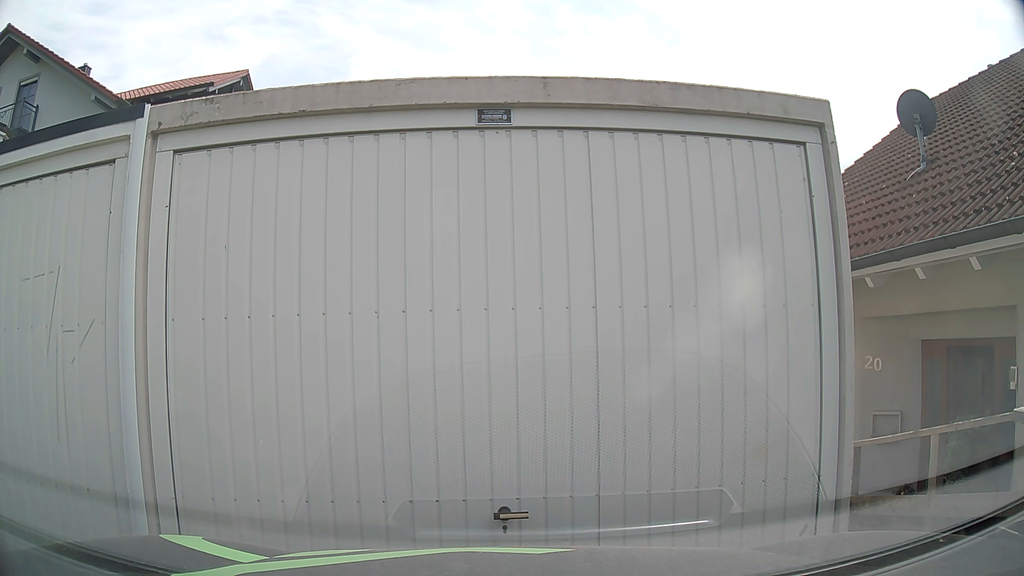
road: residential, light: Day
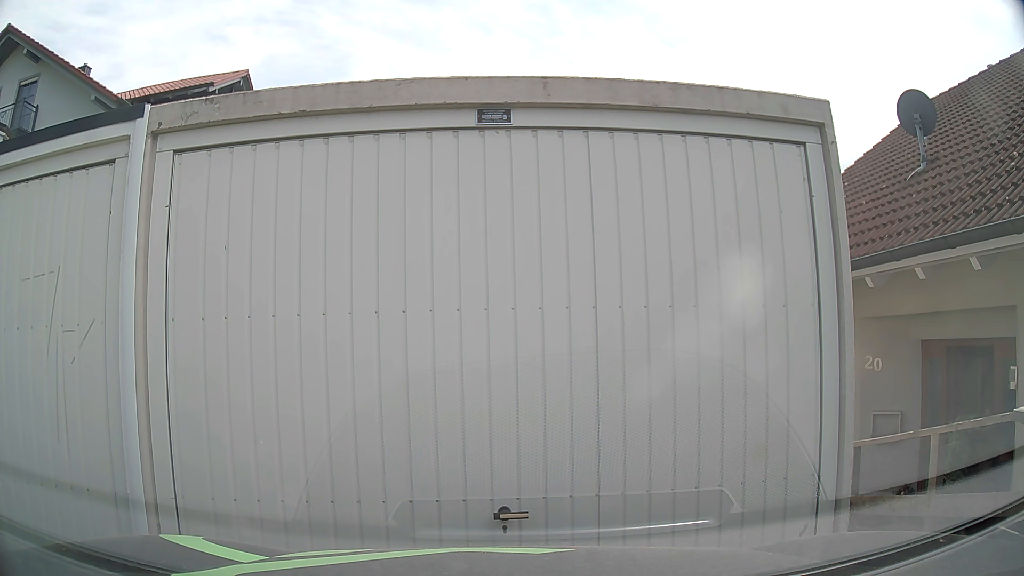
(0.0, 0.0) m; 0°
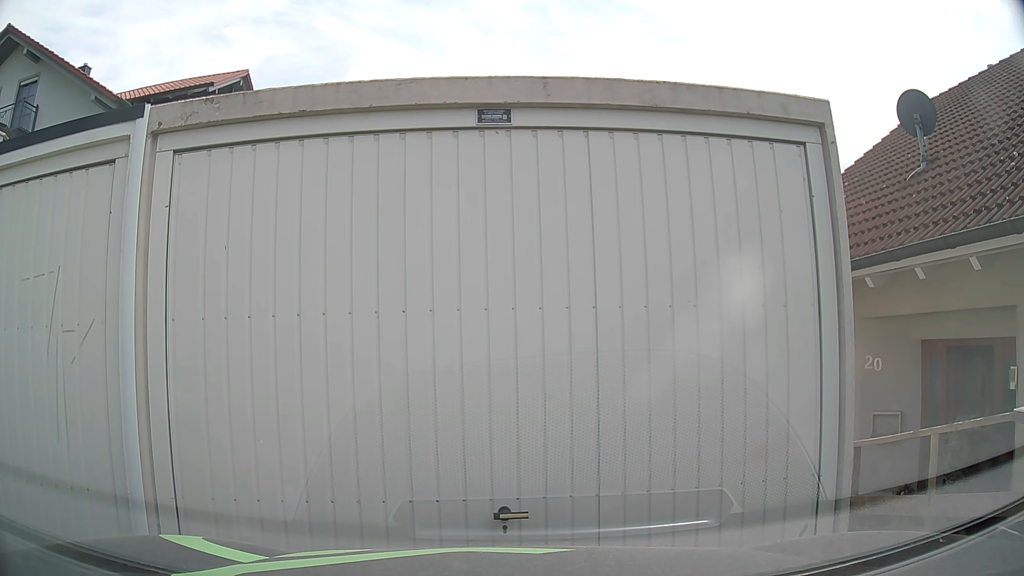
(0.0, 0.0) m; 0°
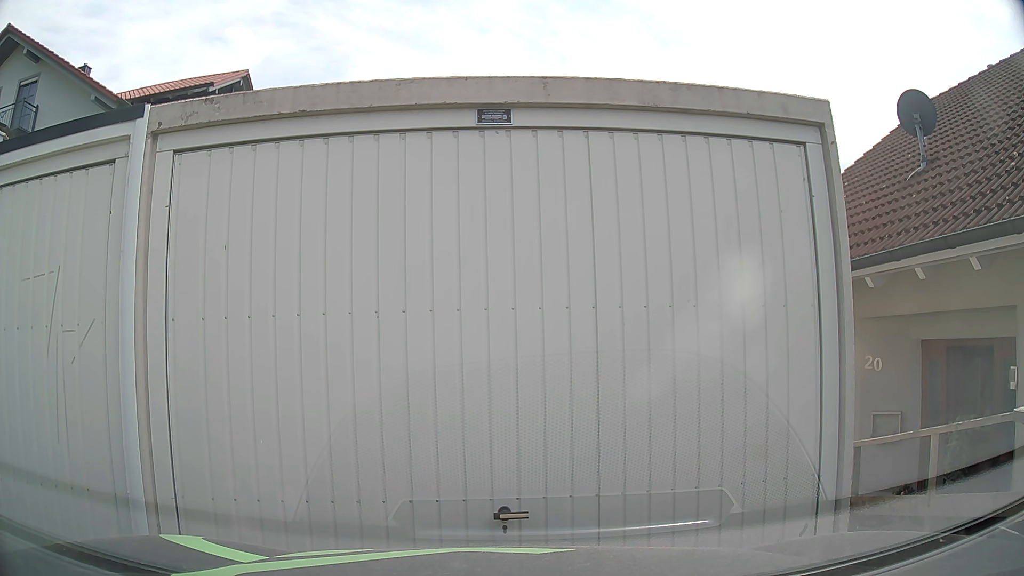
(0.0, 0.0) m; 0°
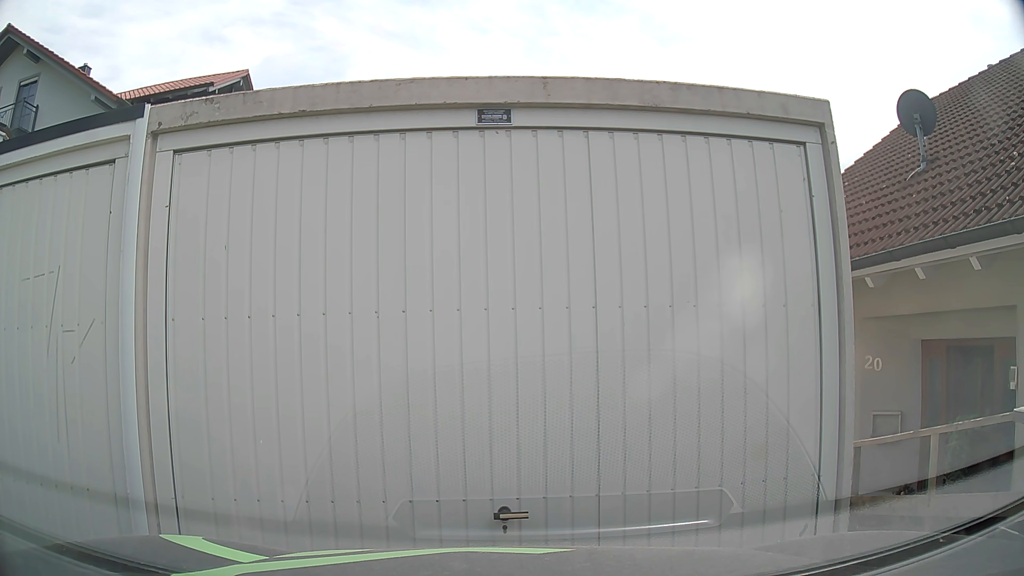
(0.0, 0.0) m; 0°
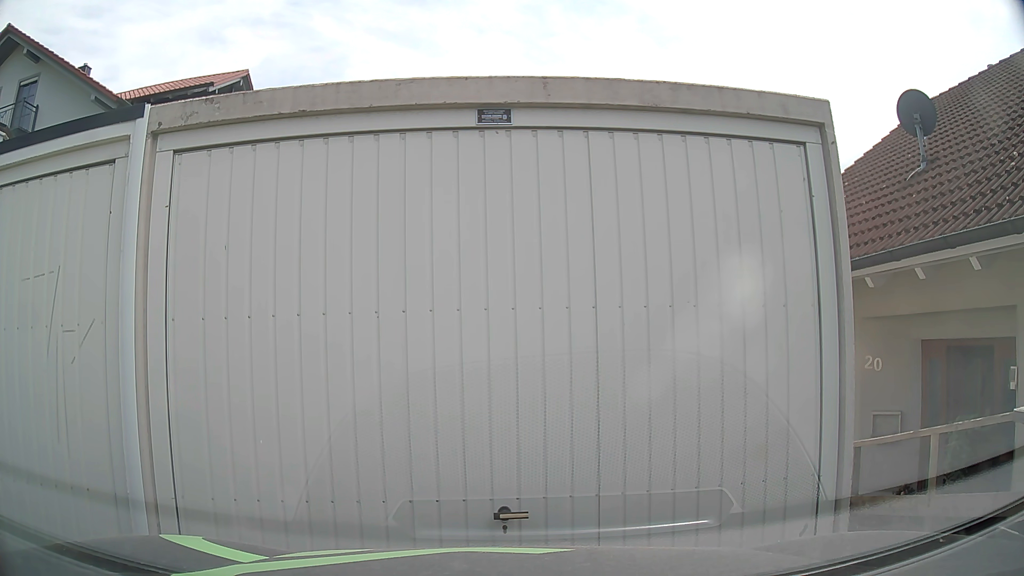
(0.0, 0.0) m; 0°
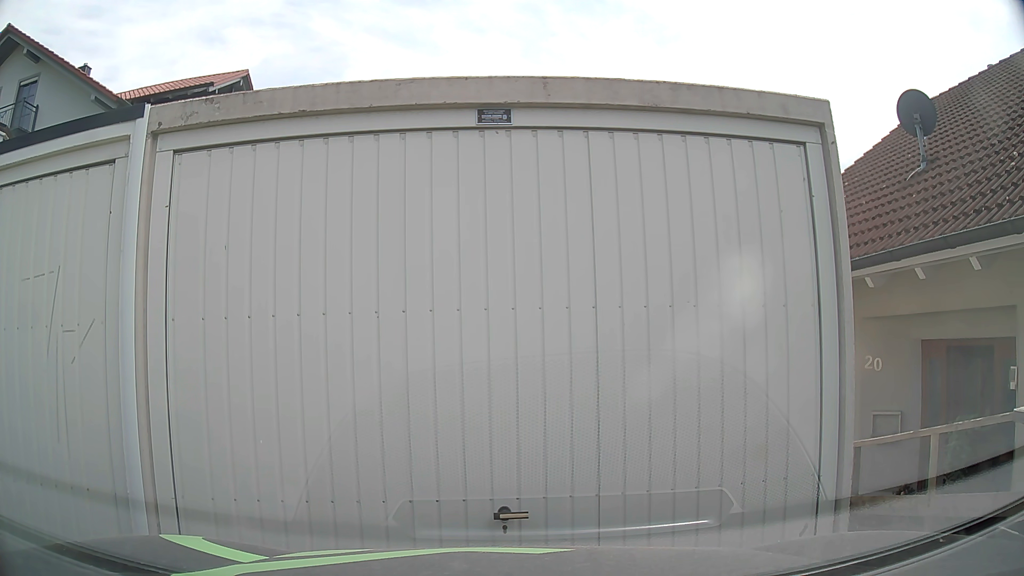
(0.0, 0.0) m; 0°
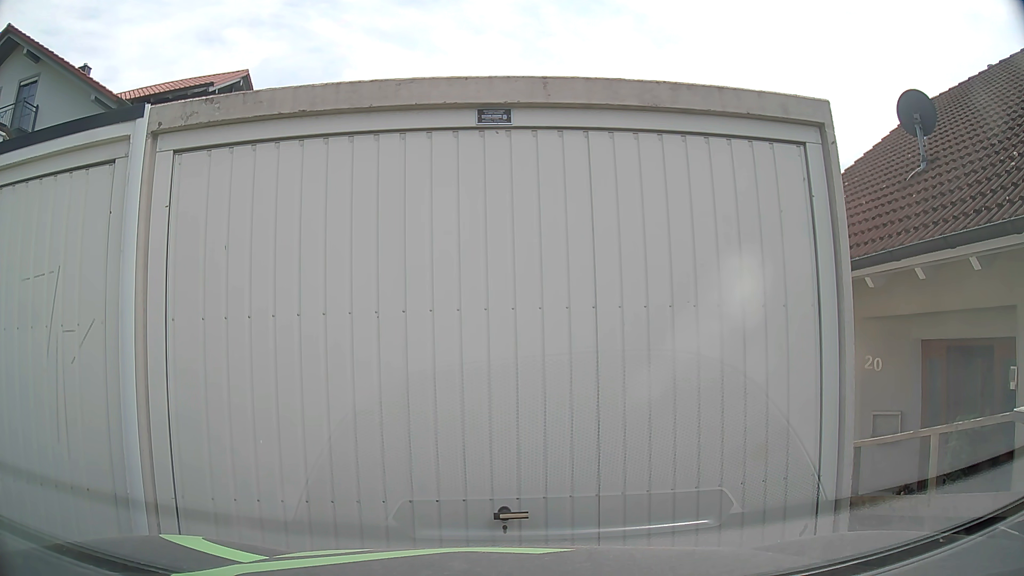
(0.0, 0.0) m; 0°
